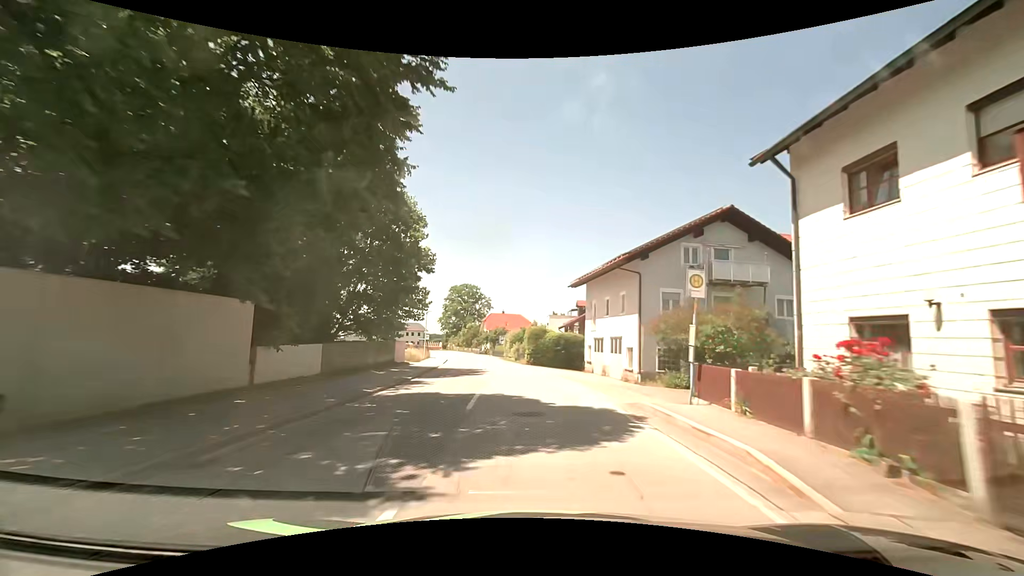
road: tertiary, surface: asphalt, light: Day
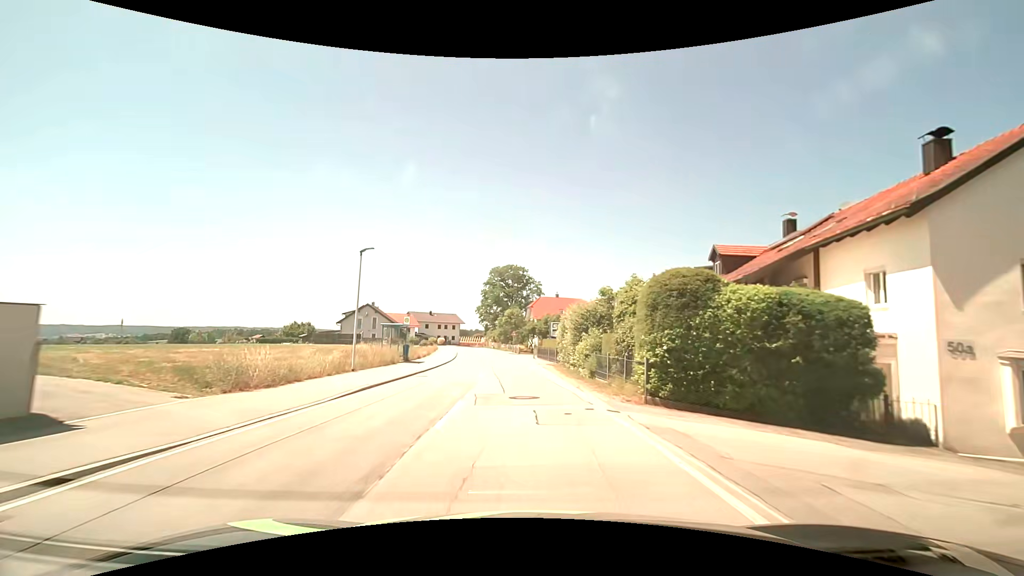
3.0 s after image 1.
(-1.8, +35.5) m; -6°
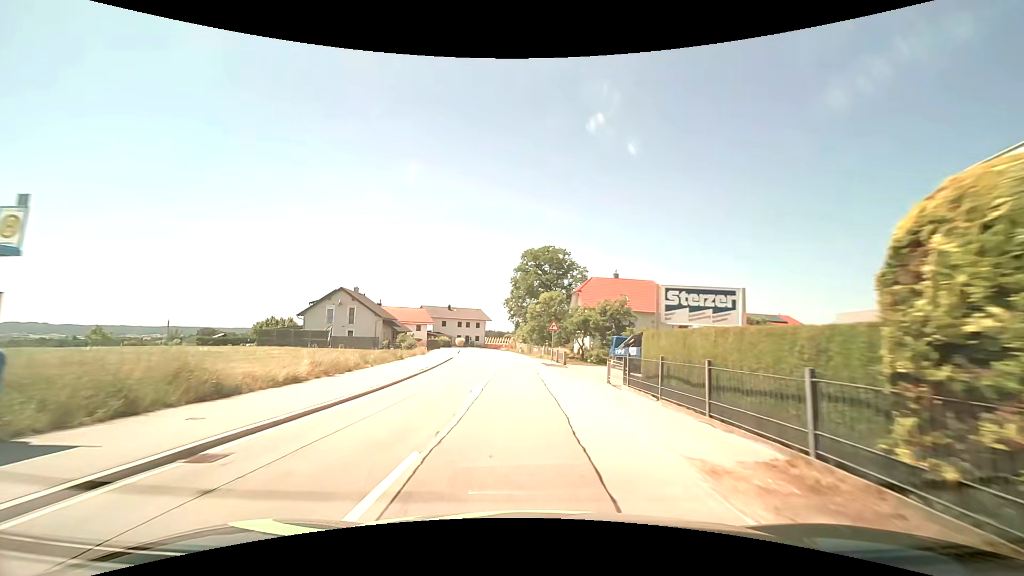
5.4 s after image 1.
(-0.9, +29.2) m; -4°
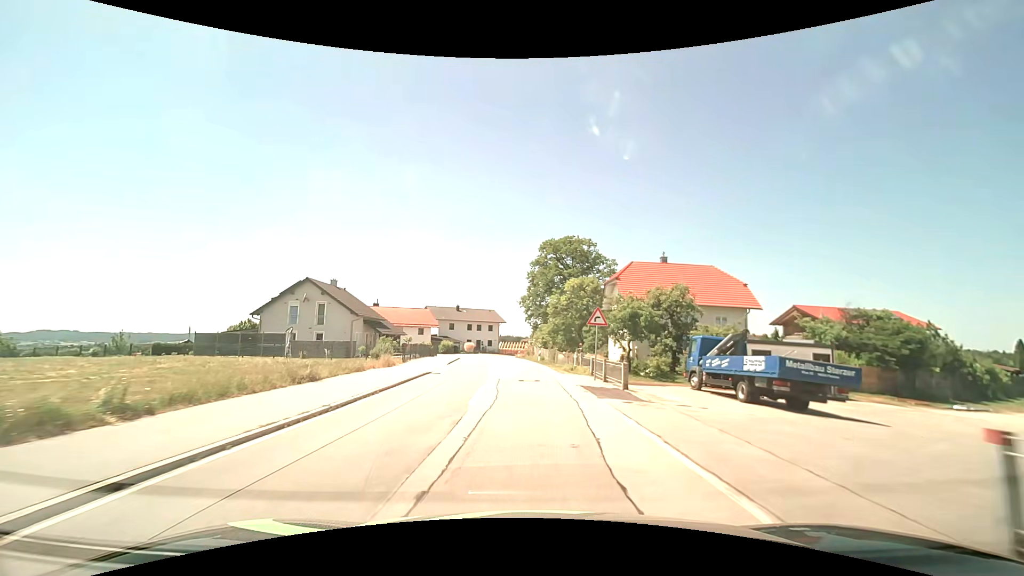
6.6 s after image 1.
(-0.3, +14.8) m; -2°
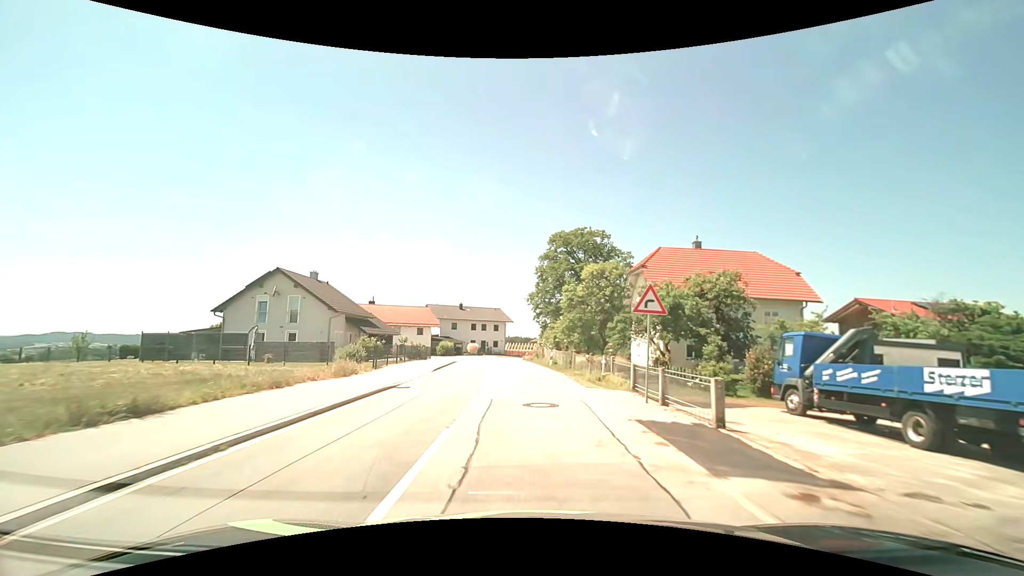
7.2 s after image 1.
(-0.1, +7.4) m; -1°
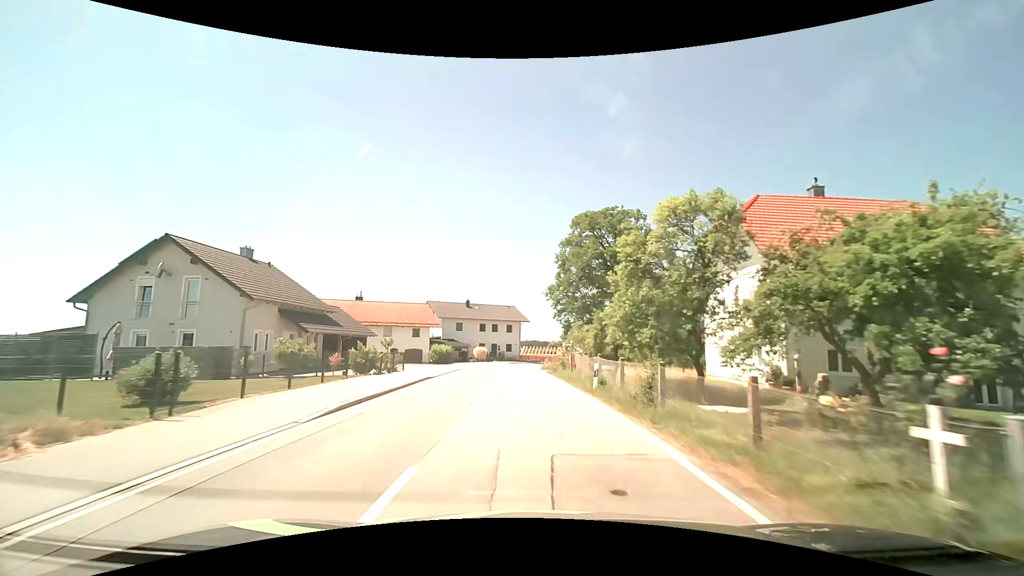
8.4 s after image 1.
(-0.2, +15.0) m; -2°
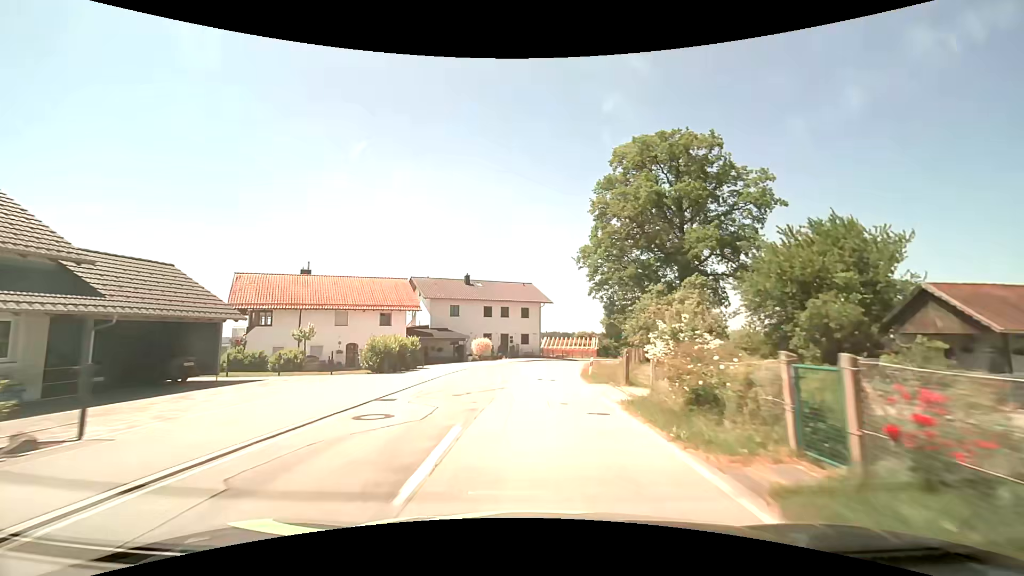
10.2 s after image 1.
(-0.6, +22.6) m; -2°
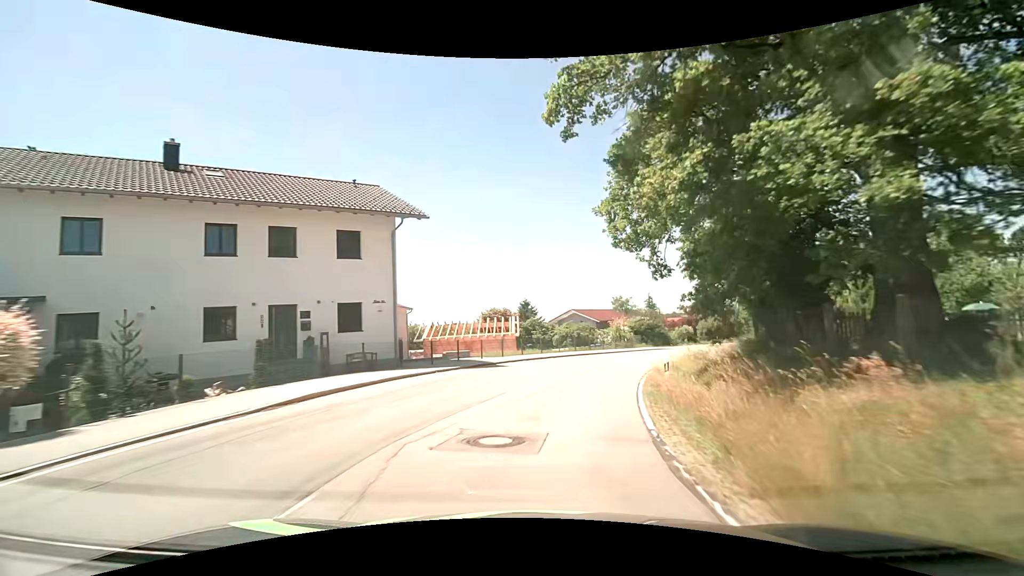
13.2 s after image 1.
(+1.8, +37.6) m; +10°
(+1, +10) (+3, +20) (+6, +29) (+11, +38) (+16, +47) (+21, +55) (+27, +63) (+33, +71) (+39, +79) (+44, +88) m
